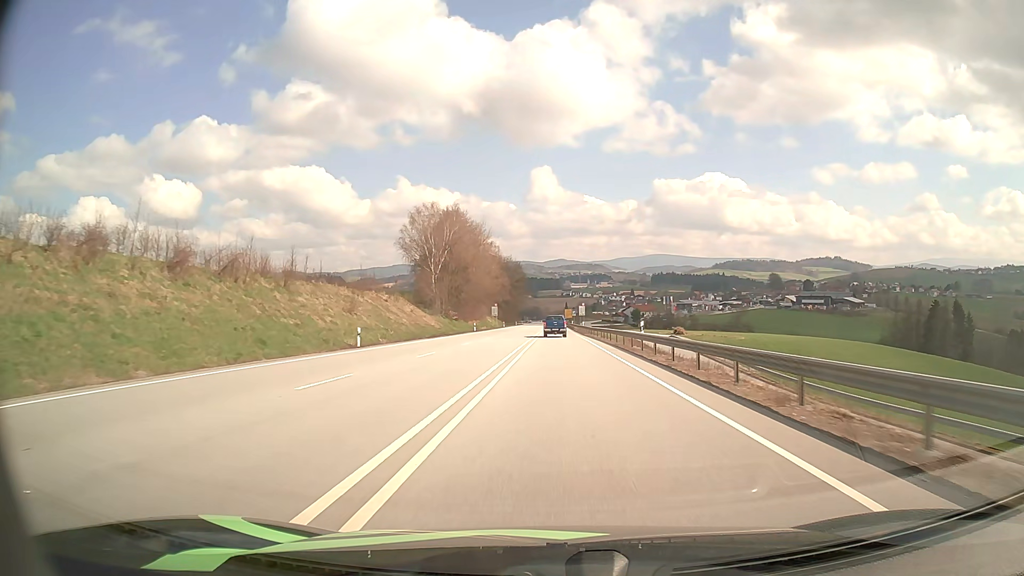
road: primary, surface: asphalt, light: Day
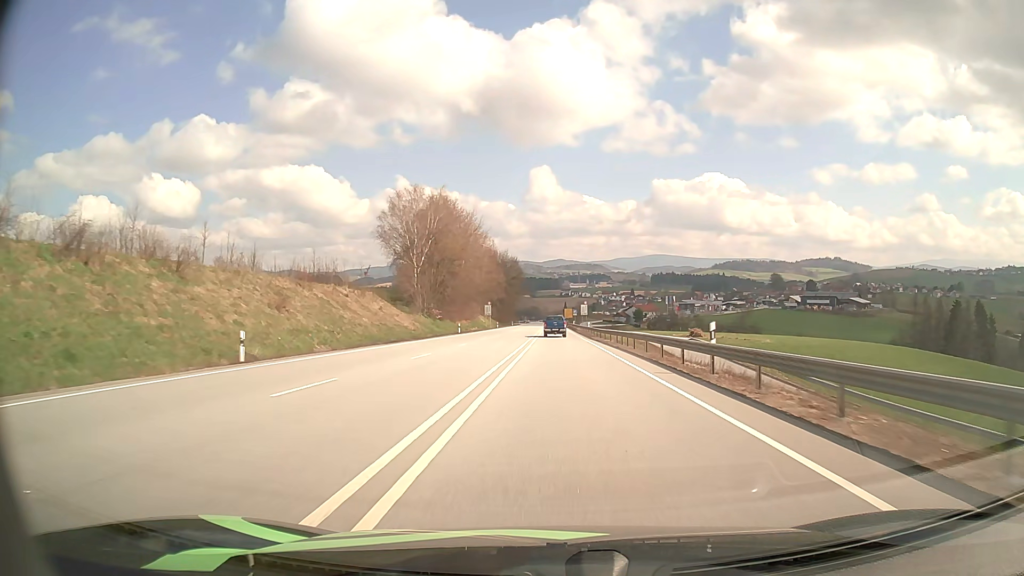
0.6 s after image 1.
(0.0, +13.5) m; 0°
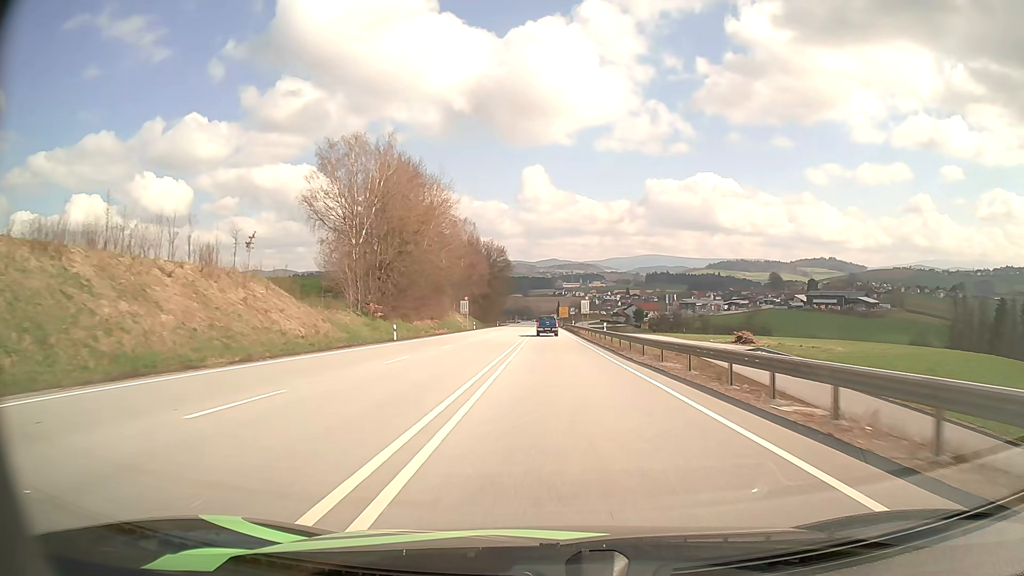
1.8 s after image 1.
(+0.1, +27.0) m; +1°
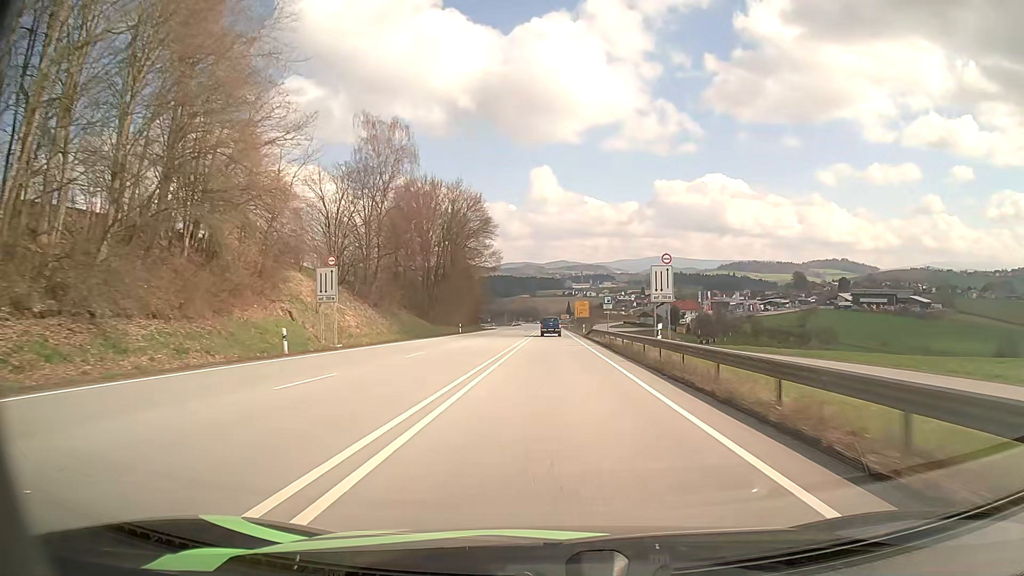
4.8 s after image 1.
(0.0, +68.4) m; -1°
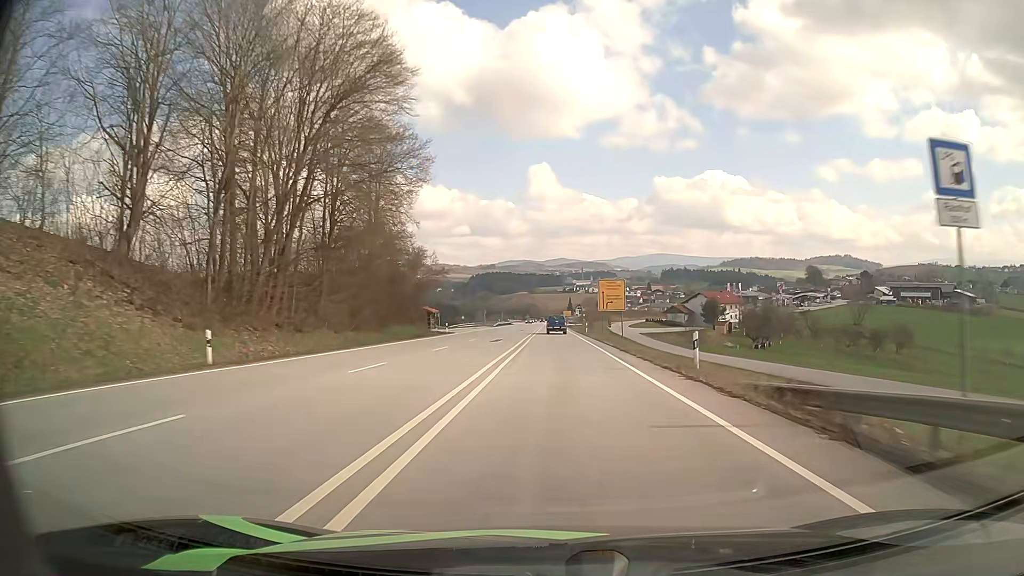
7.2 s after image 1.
(-0.1, +56.2) m; 0°
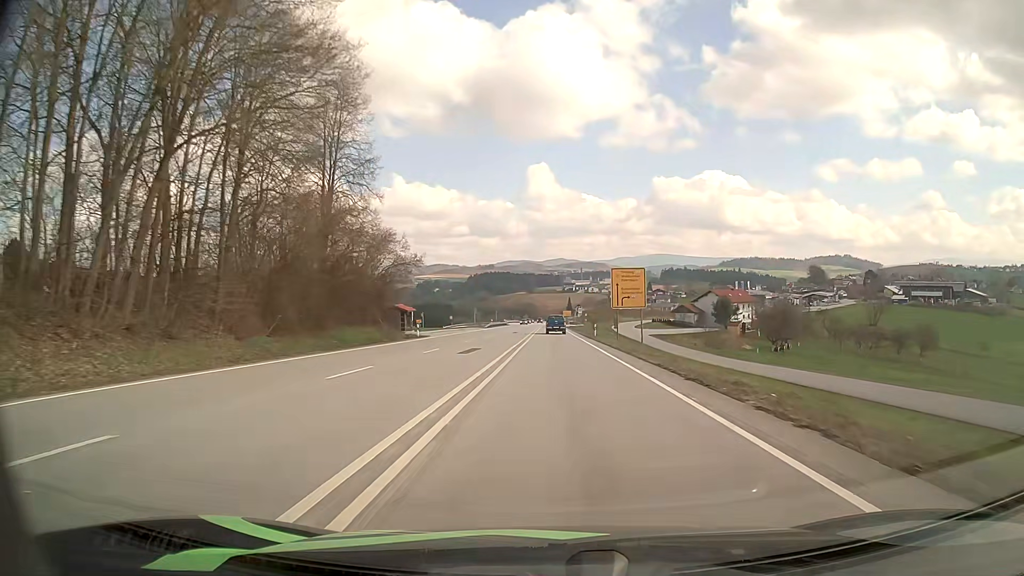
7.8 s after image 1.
(0.0, +14.1) m; 0°
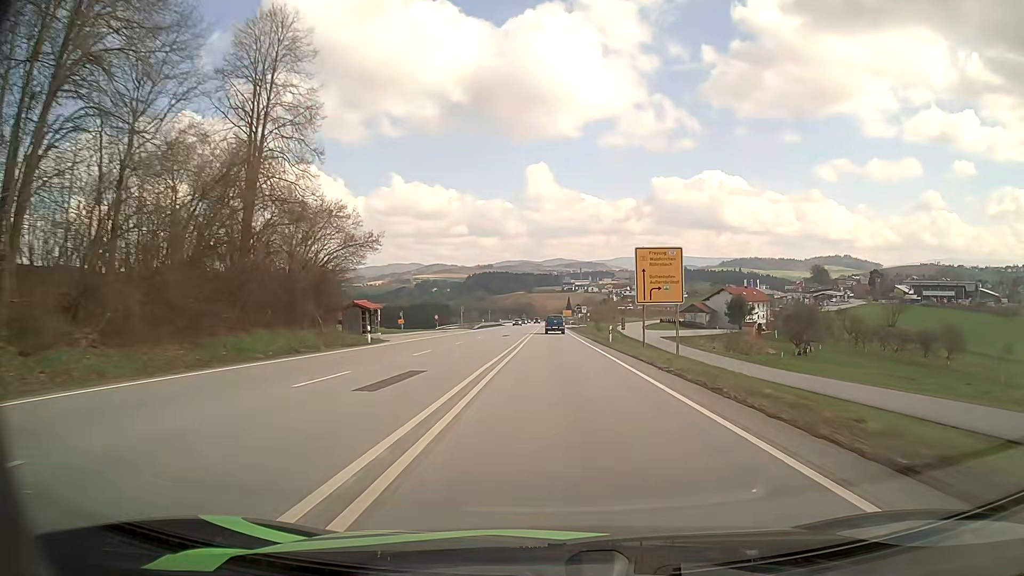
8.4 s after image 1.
(0.0, +14.0) m; 0°
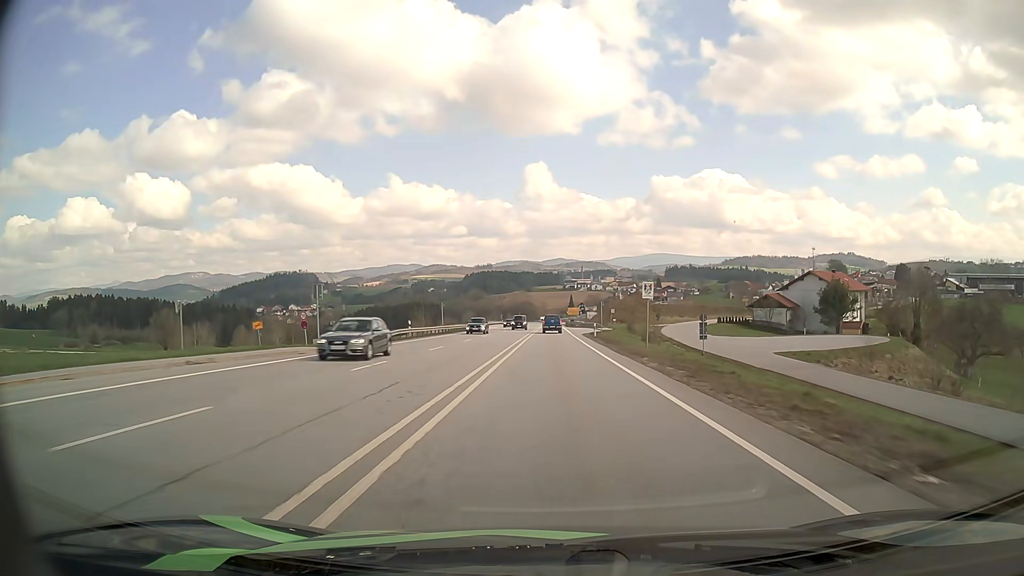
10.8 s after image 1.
(0.0, +55.3) m; 0°
(0, +10) (0, +20) (0, +30) (0, +40) (0, +50) (0, +60) (0, +70) (0, +80) (0, +90) (0, +100) m
